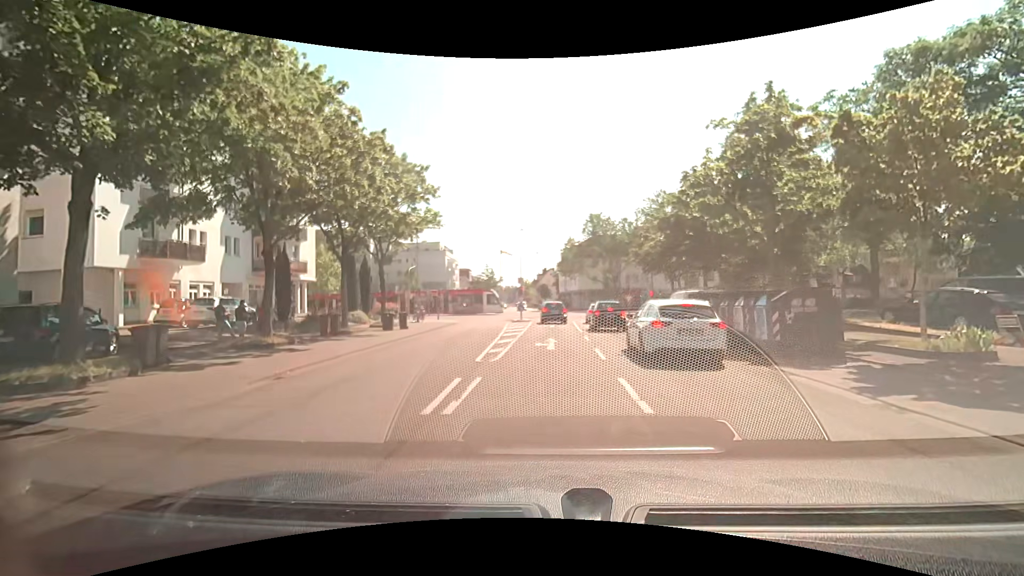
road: residential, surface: asphalt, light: Day
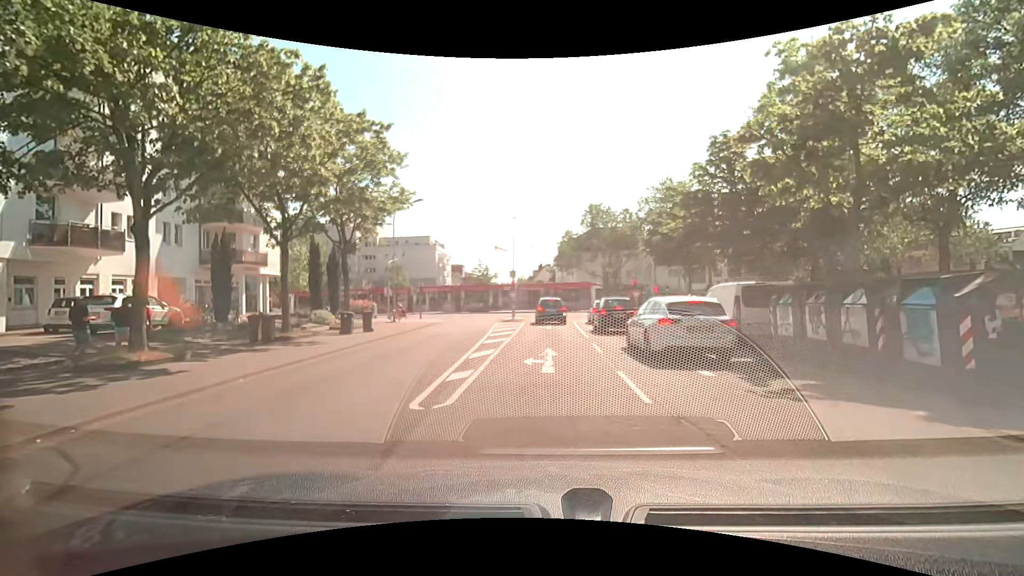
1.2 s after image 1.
(0.0, +5.5) m; +1°
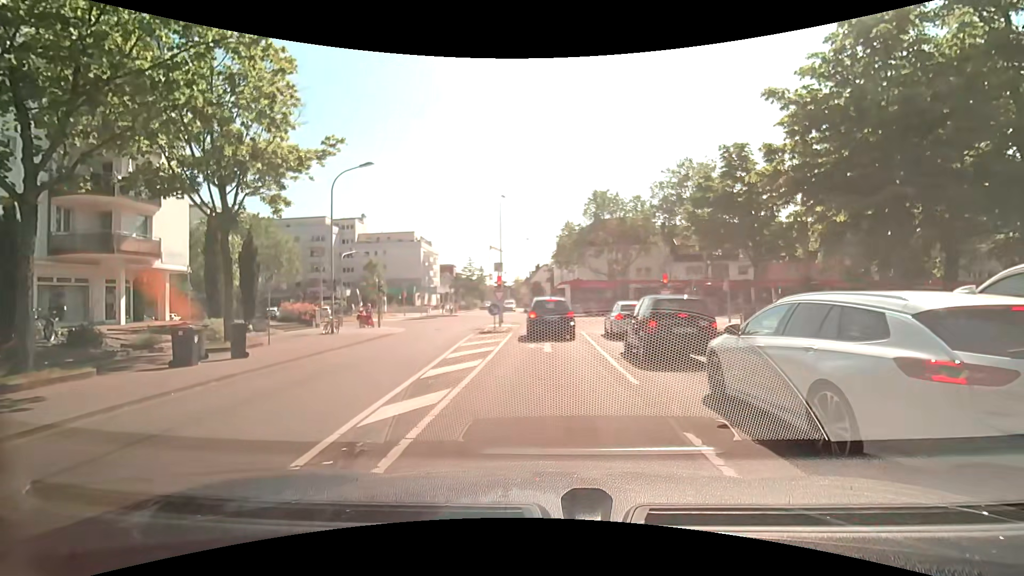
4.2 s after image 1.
(-0.1, +10.4) m; +2°
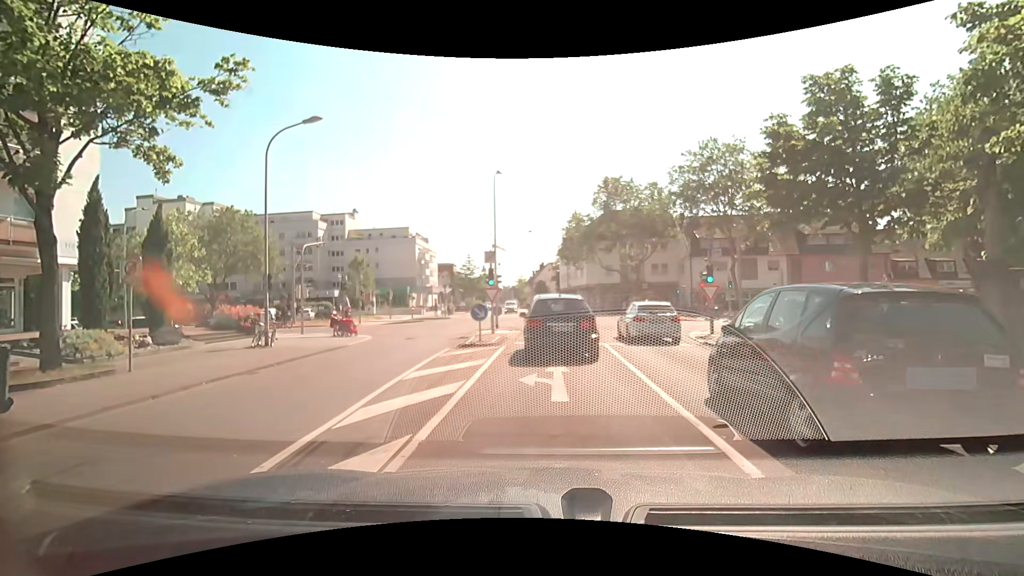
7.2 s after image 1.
(-0.3, +6.9) m; -3°
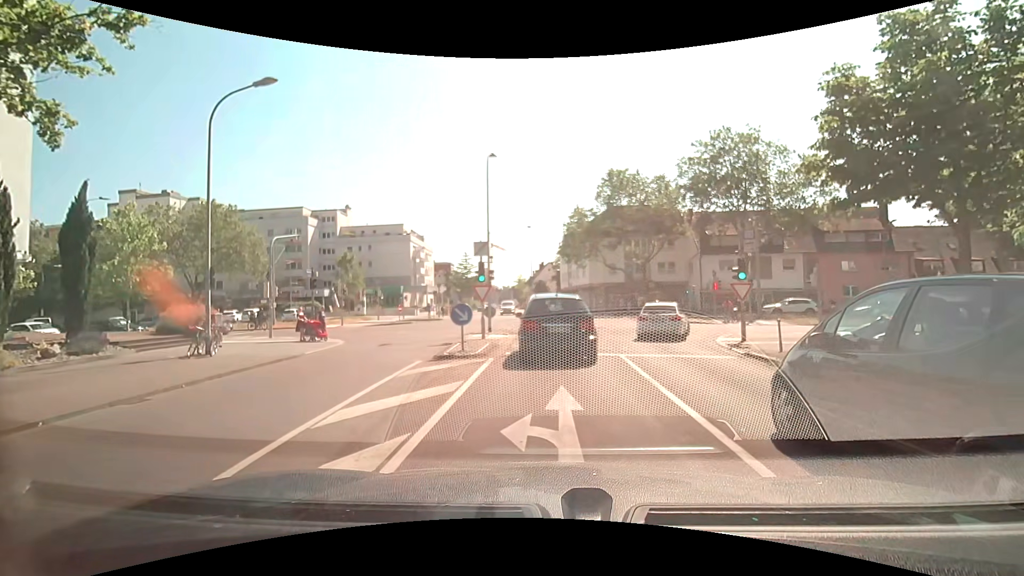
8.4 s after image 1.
(0.0, +3.7) m; -2°
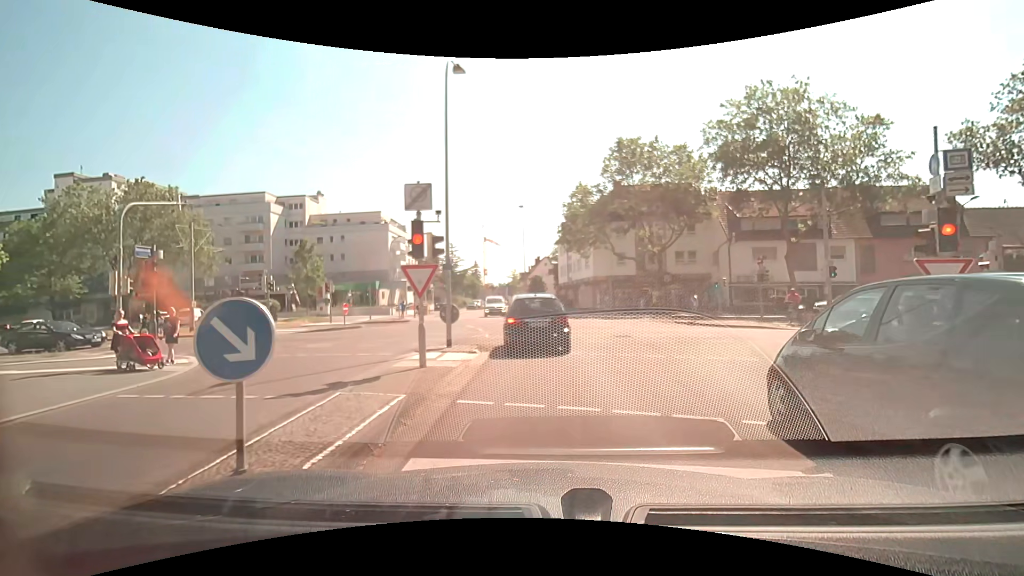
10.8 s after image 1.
(+0.2, +9.5) m; +2°
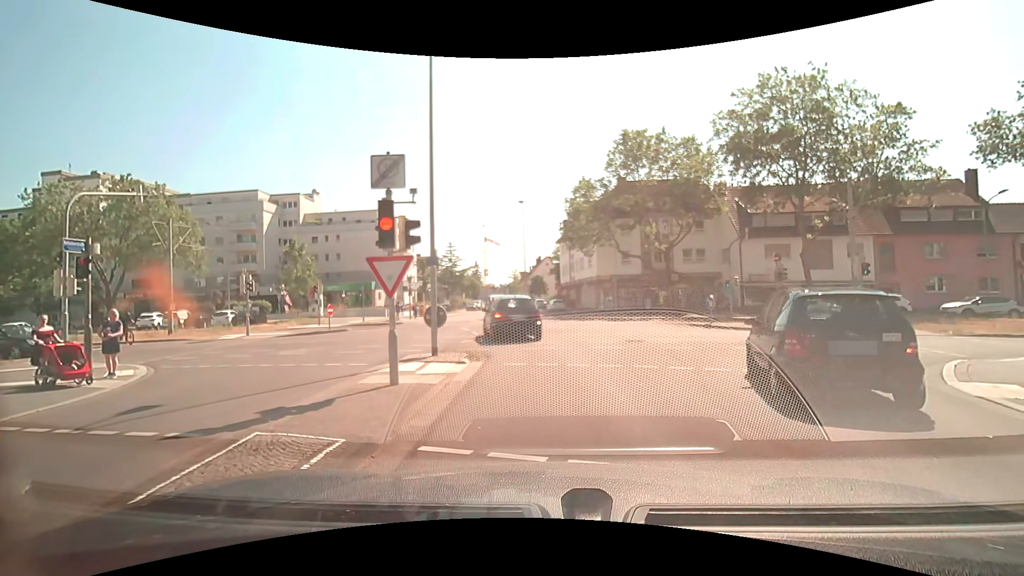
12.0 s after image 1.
(0.0, +1.8) m; -2°
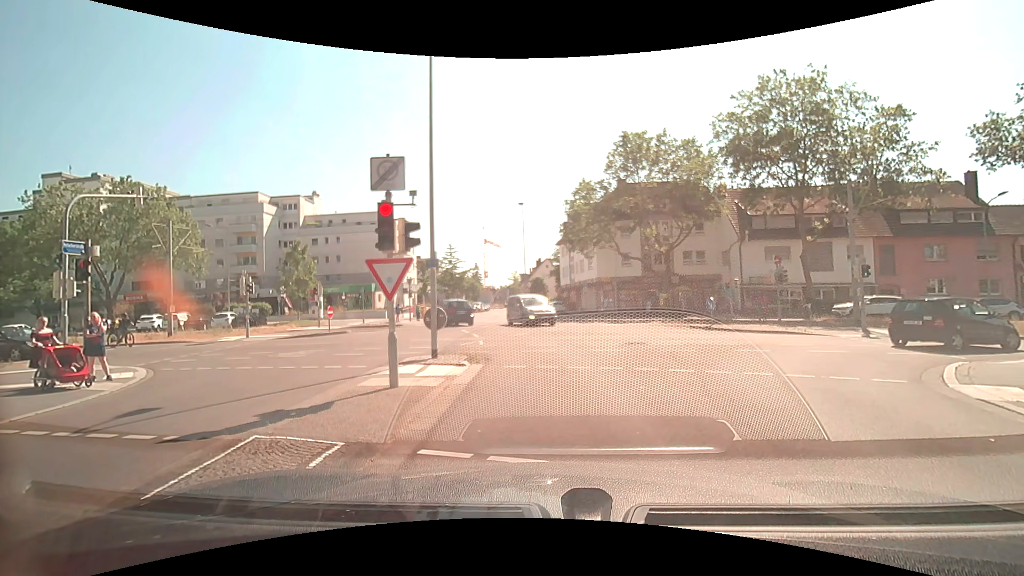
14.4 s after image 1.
(0.0, +0.1) m; 0°
